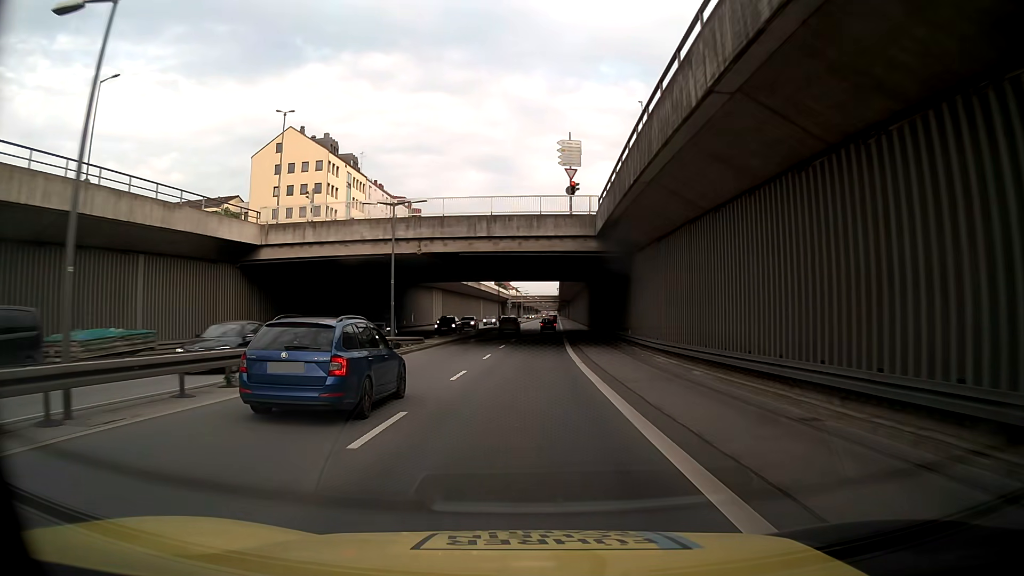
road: trunk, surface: asphalt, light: Day
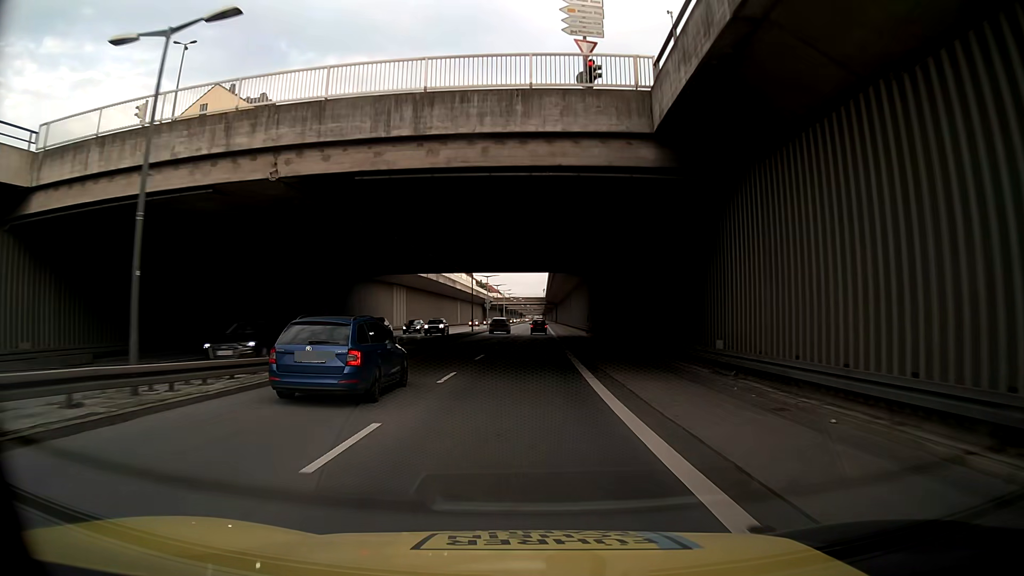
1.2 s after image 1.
(+0.3, +19.3) m; +2°
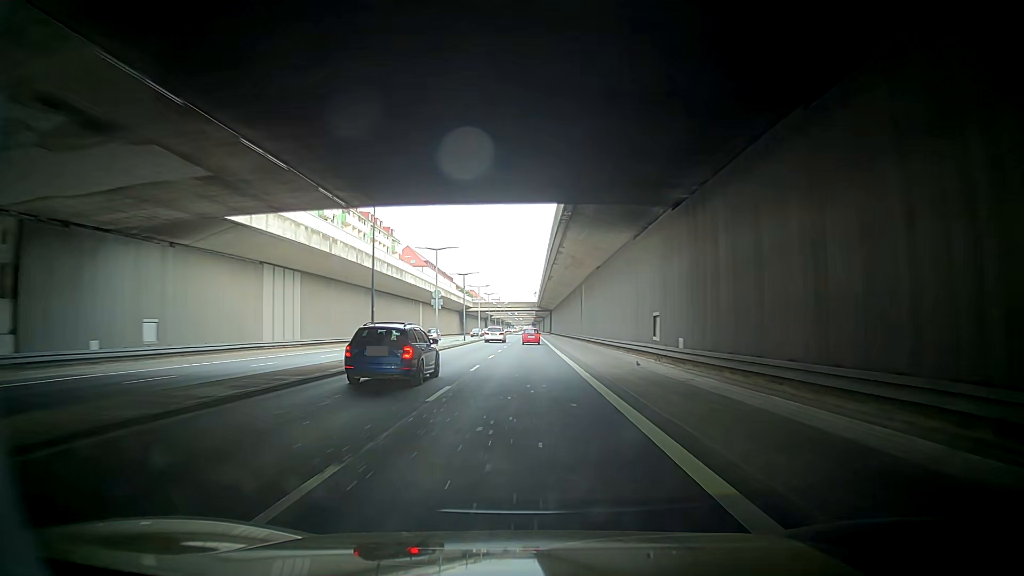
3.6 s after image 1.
(+0.6, +38.5) m; +1°
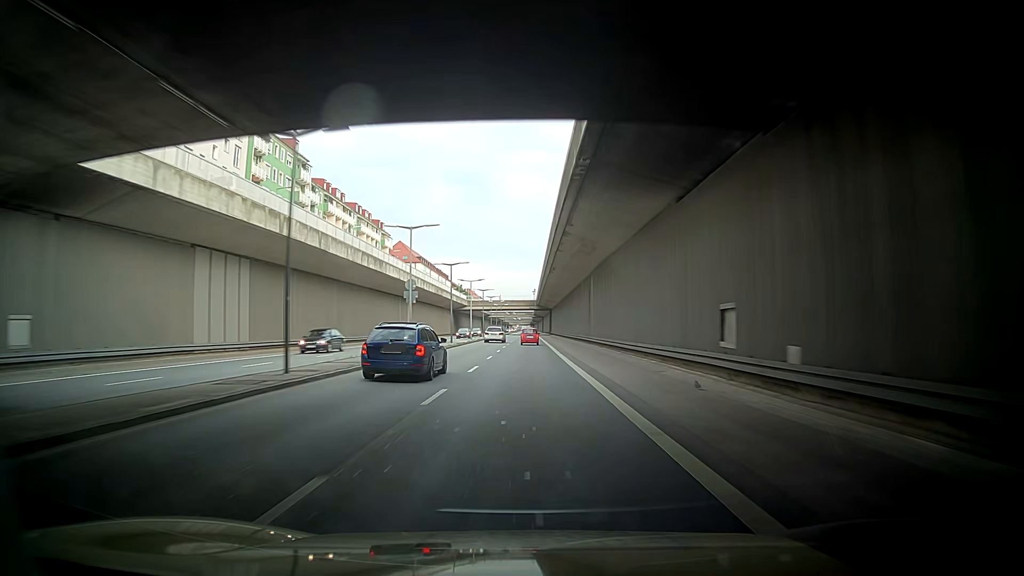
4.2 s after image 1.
(-0.1, +9.6) m; -2°
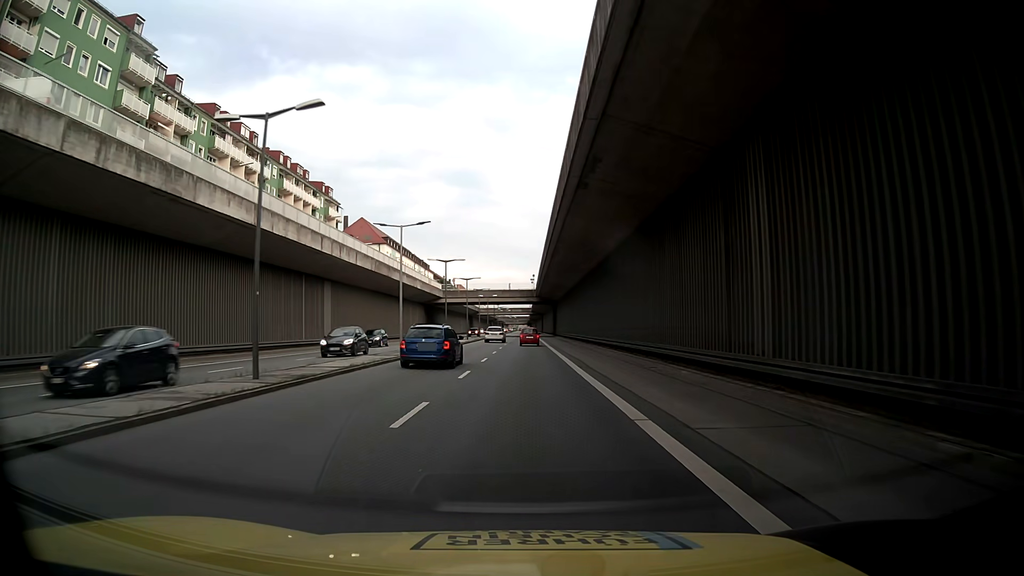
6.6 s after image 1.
(-0.3, +38.7) m; +2°
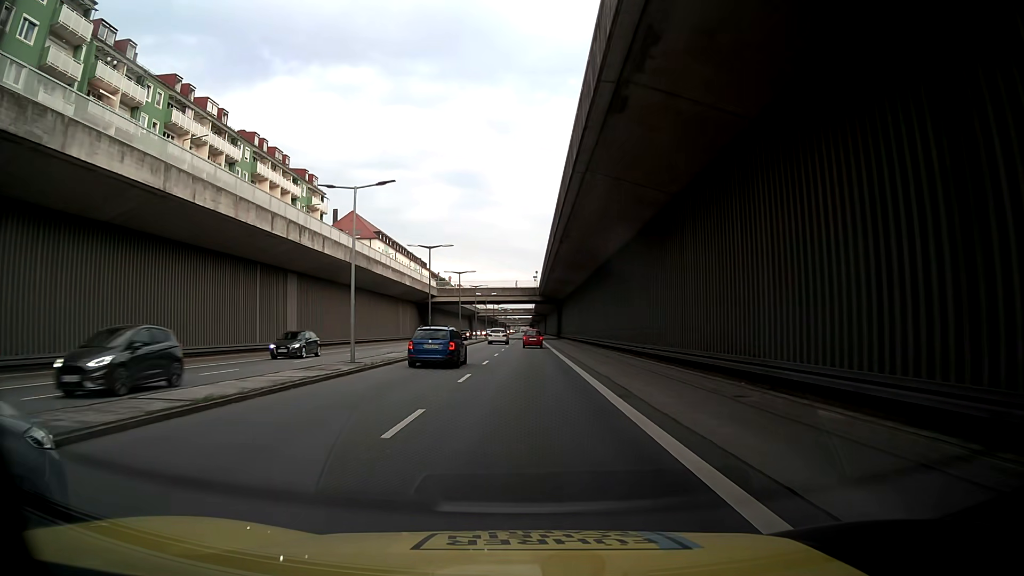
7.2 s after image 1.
(0.0, +9.7) m; 0°
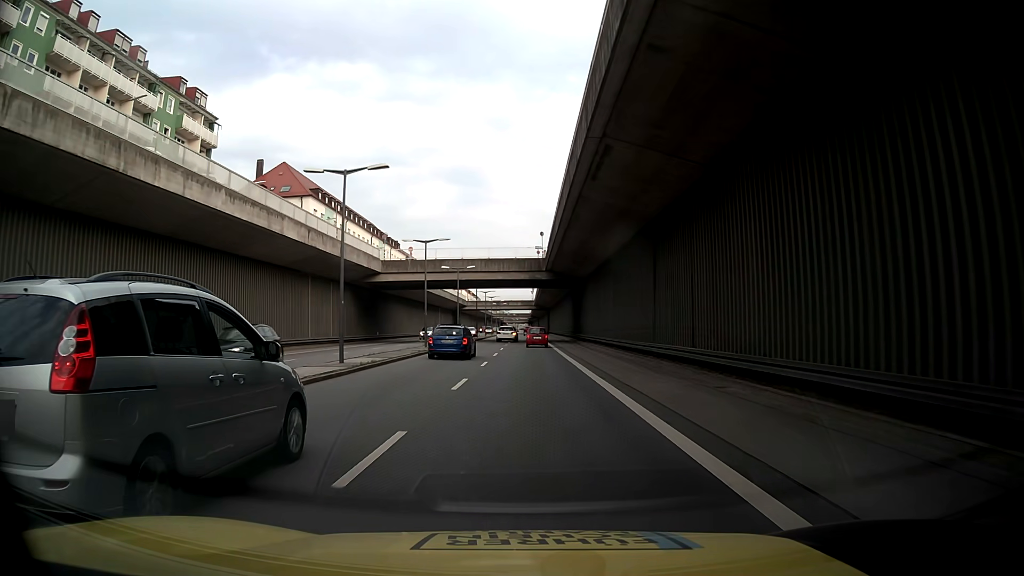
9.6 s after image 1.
(+0.1, +38.7) m; 0°
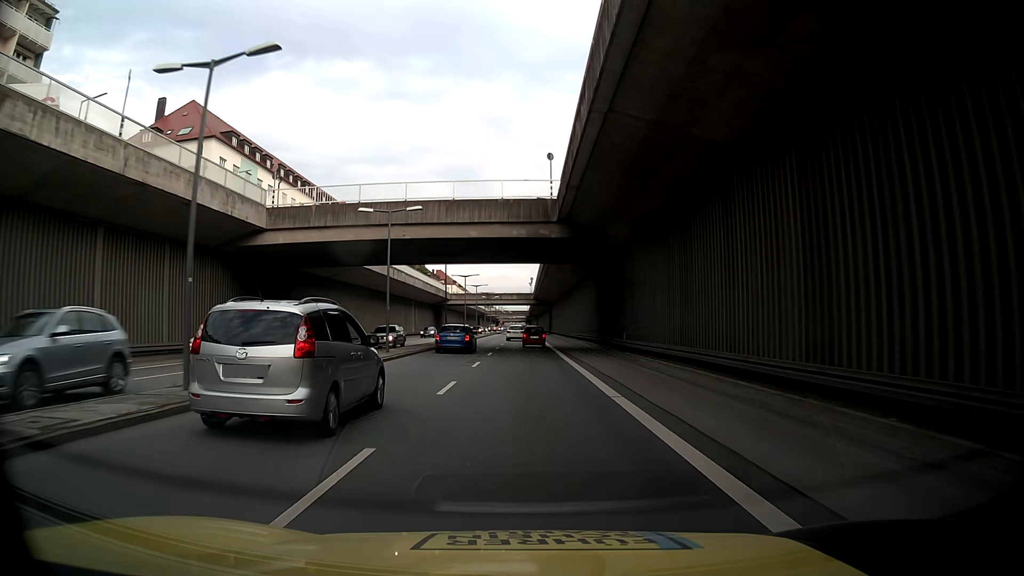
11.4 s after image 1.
(0.0, +28.3) m; 0°
(0, +10) (0, +20) (0, +30) (0, +40) (0, +50) (0, +60) (0, +70) (-1, +80) (-2, +90) (-2, +100) m
